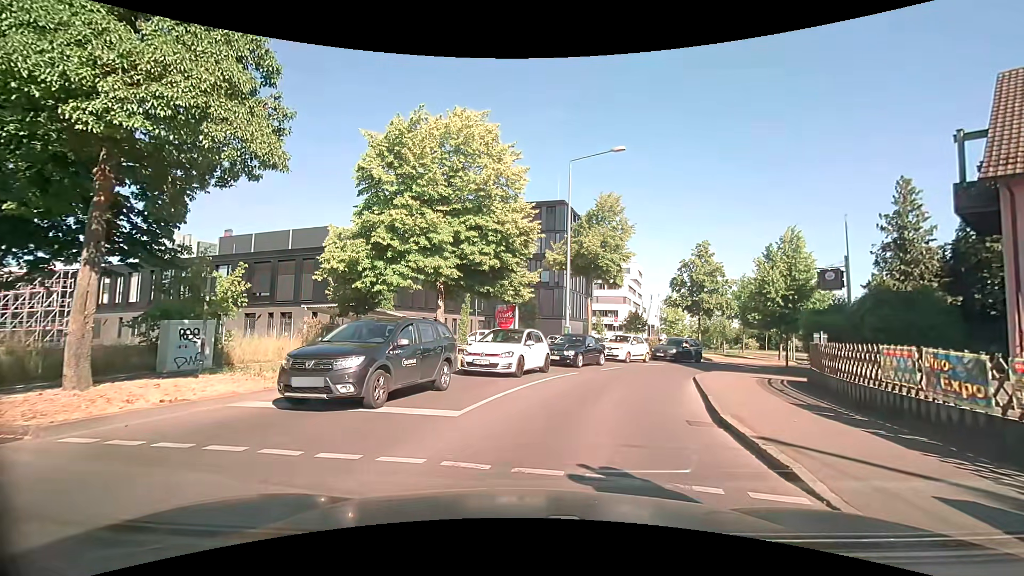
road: tertiary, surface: asphalt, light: Day
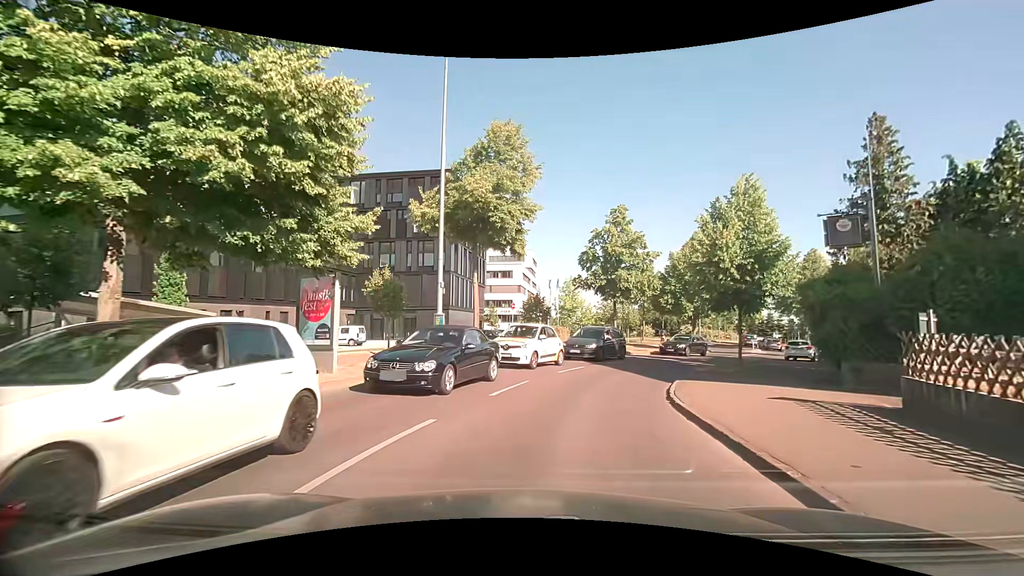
(+1.1, +10.8) m; +11°
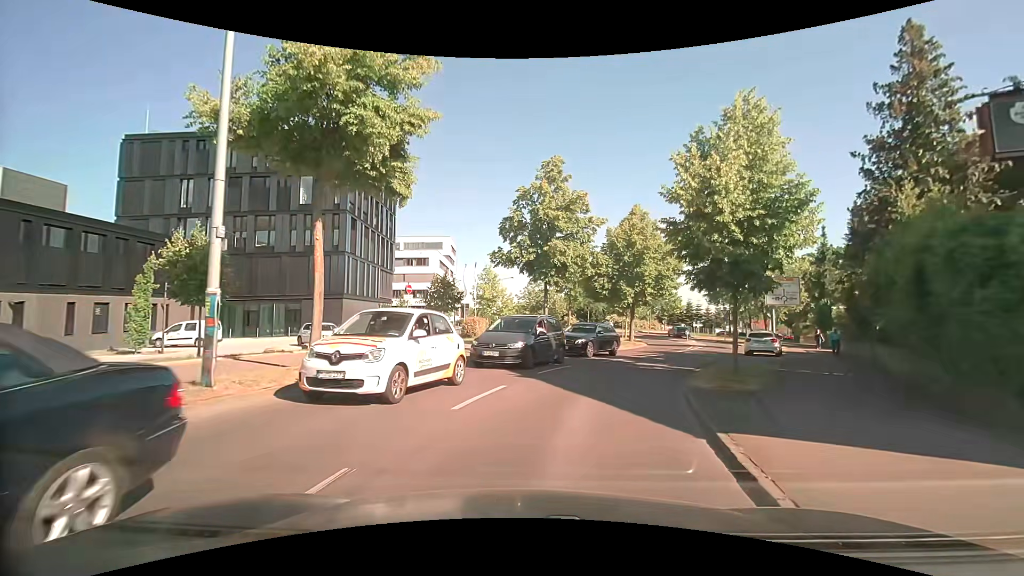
(+0.6, +8.5) m; +8°
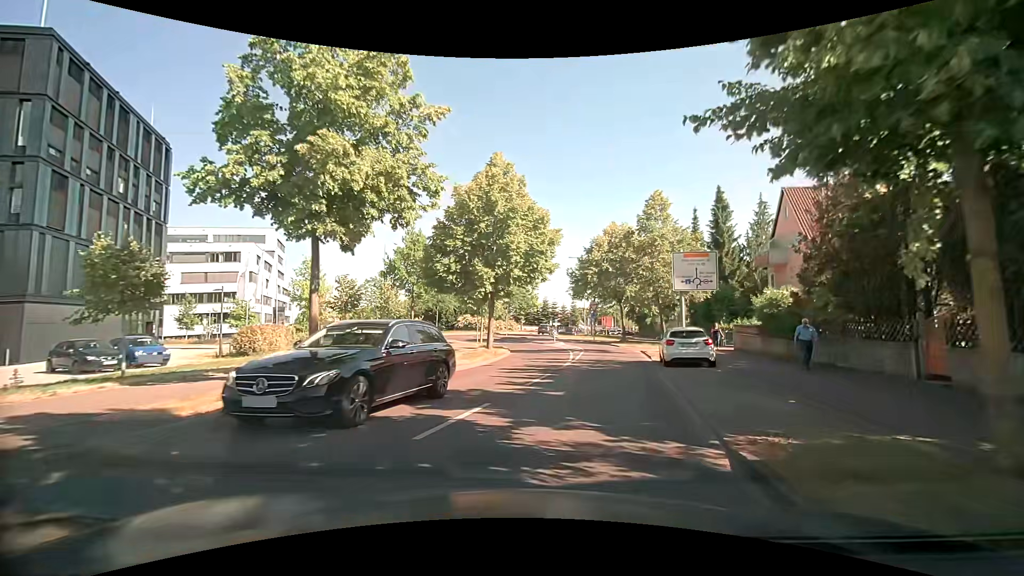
(+1.9, +12.9) m; +16°
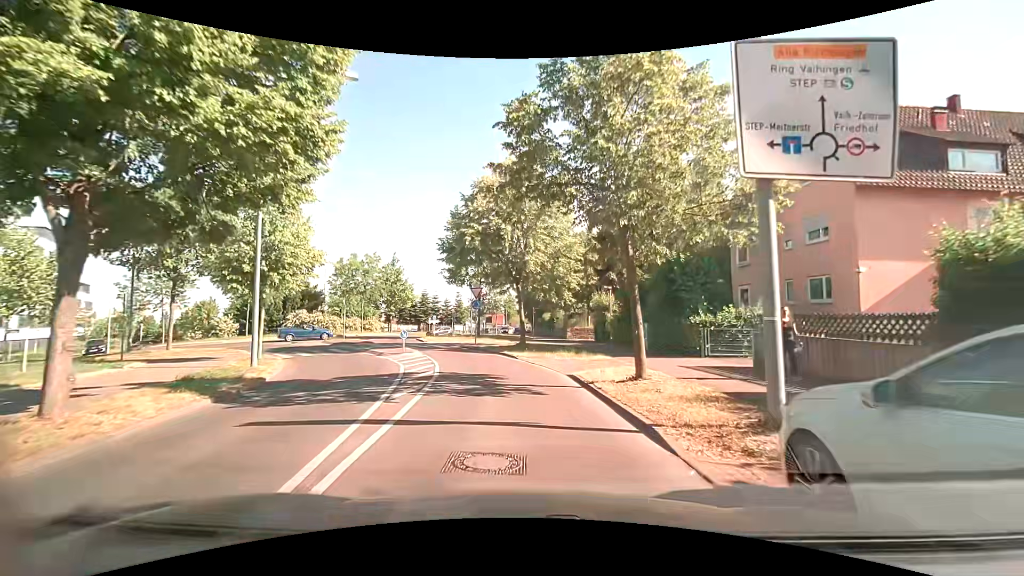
(+2.9, +18.4) m; +13°
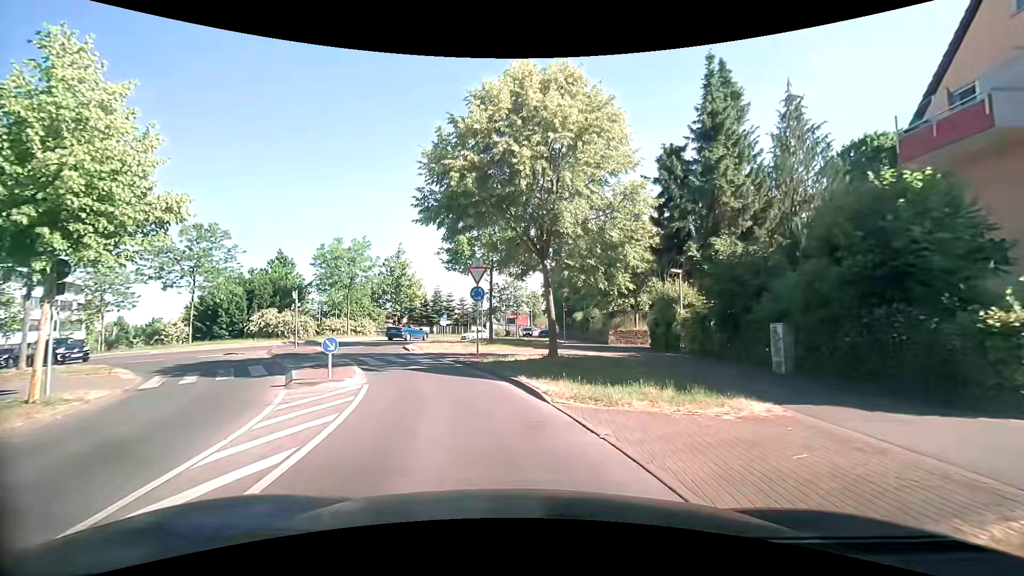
(-0.1, +11.5) m; -2°
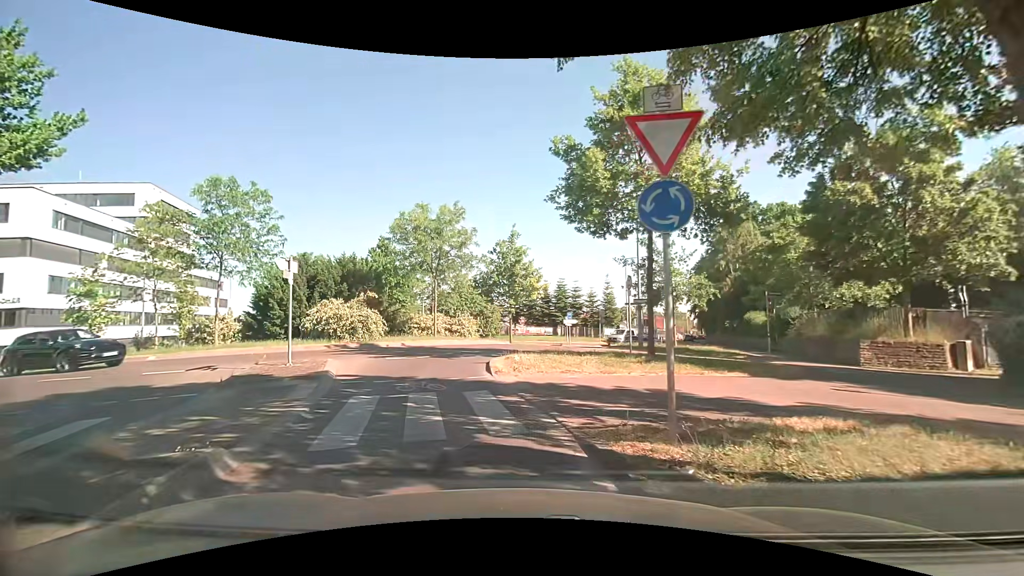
(-1.6, +13.3) m; -17°
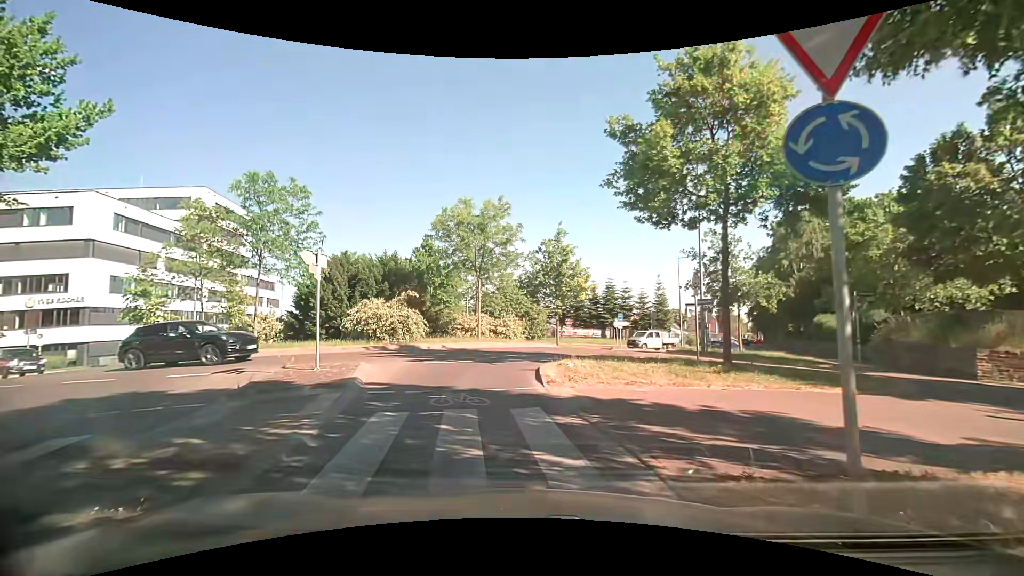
(0.0, +1.8) m; -3°
